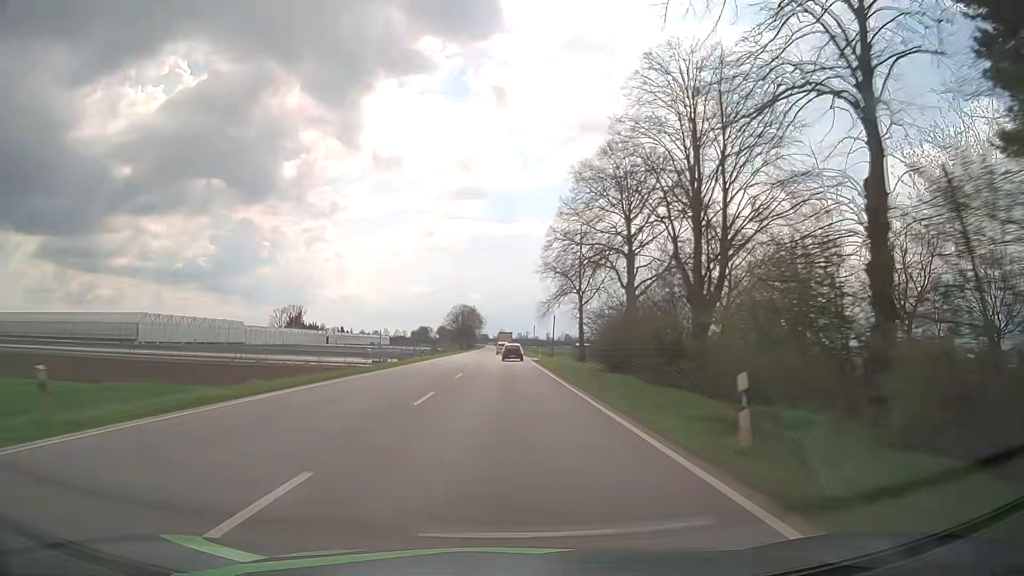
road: primary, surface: asphalt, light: Day
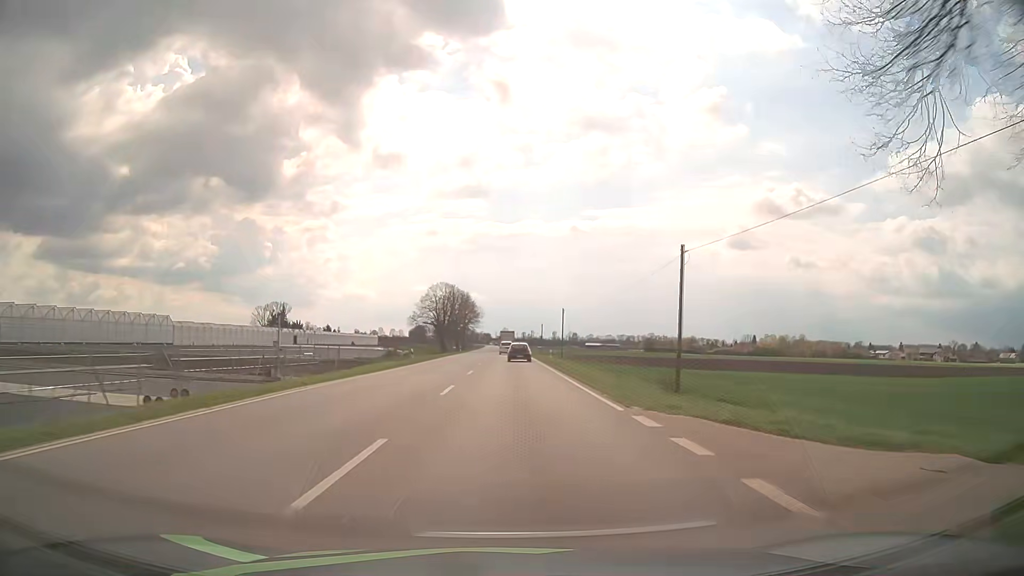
(-0.2, +57.6) m; 0°
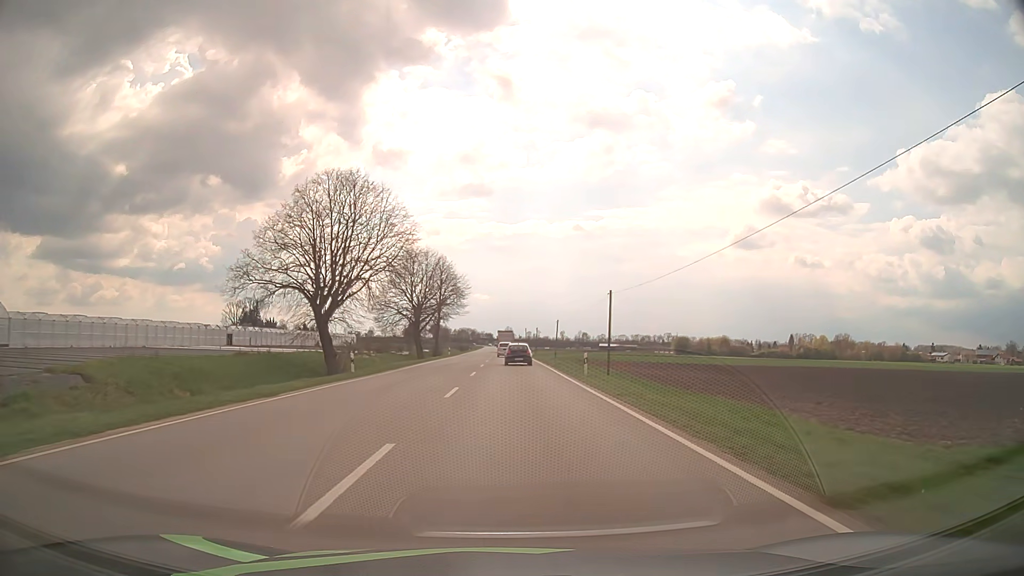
(0.0, +72.3) m; 0°
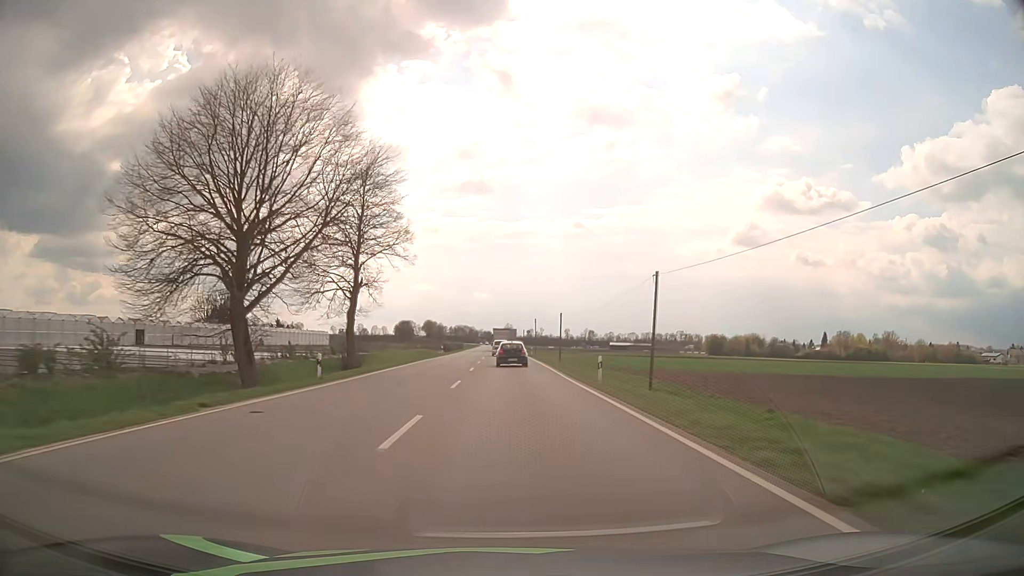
(+0.1, +56.5) m; 0°
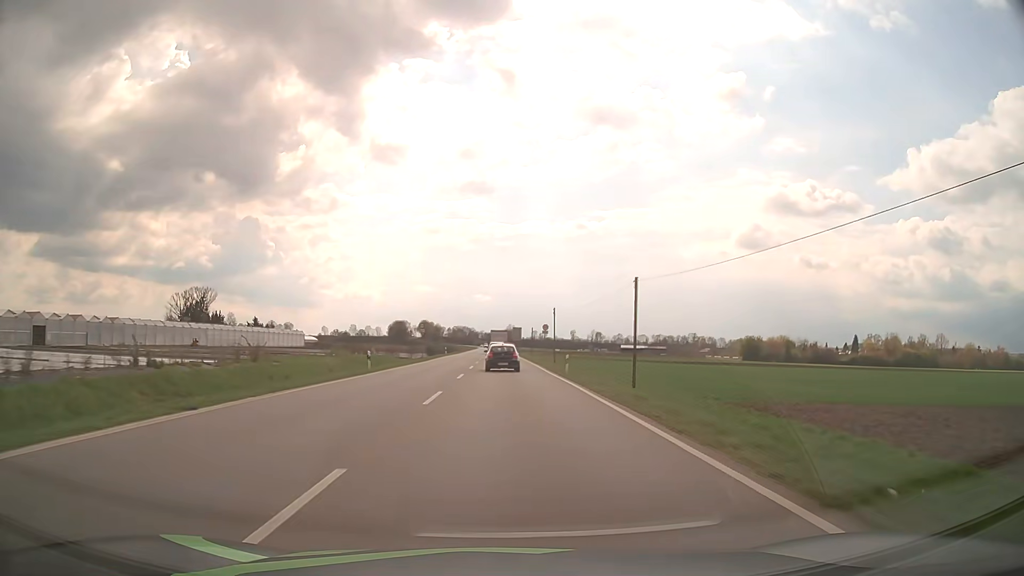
(-0.1, +41.4) m; 0°
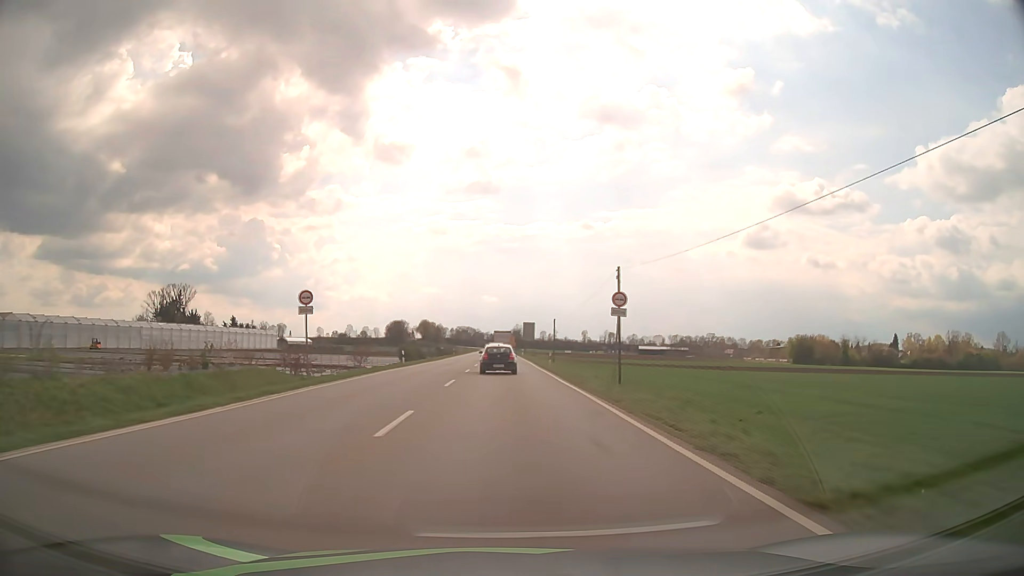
(-0.1, +40.6) m; -1°
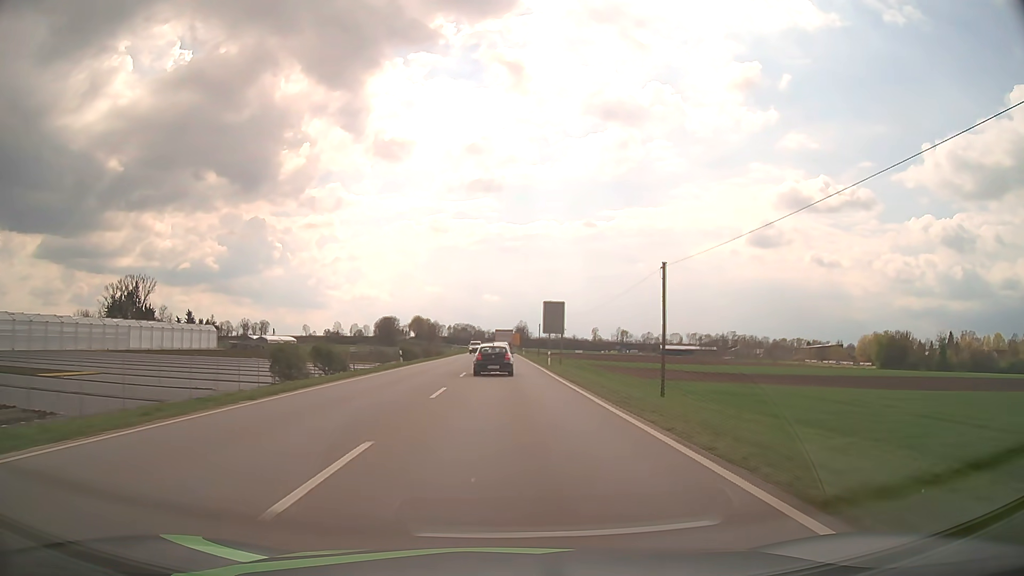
(-0.2, +52.9) m; 0°
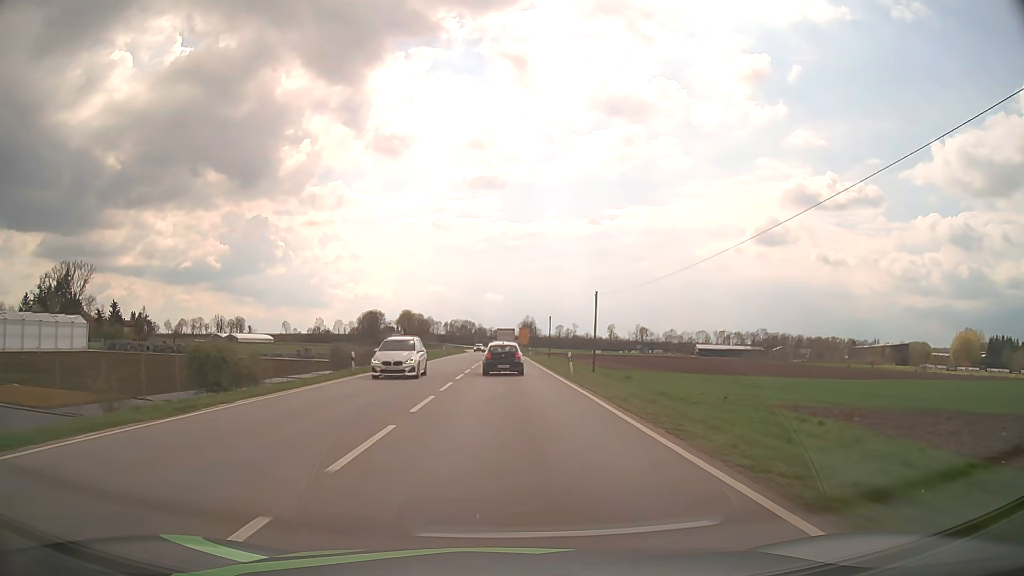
(-0.2, +64.1) m; 0°
(0, +10) (0, +20) (0, +30) (0, +40) (0, +50) (0, +60) (0, +70) (0, +80) (0, +90) (0, +100) m
